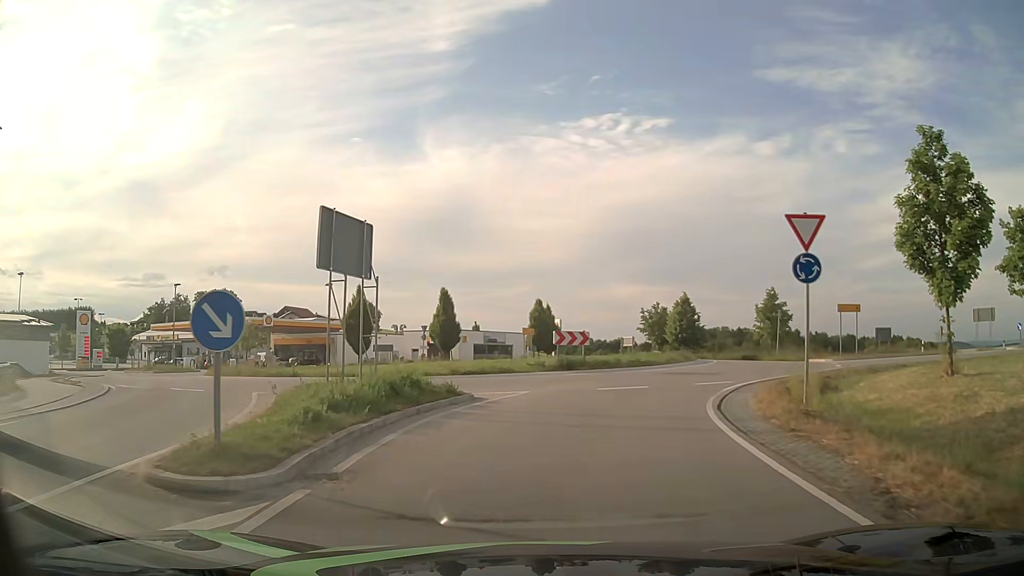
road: tertiary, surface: asphalt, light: Day
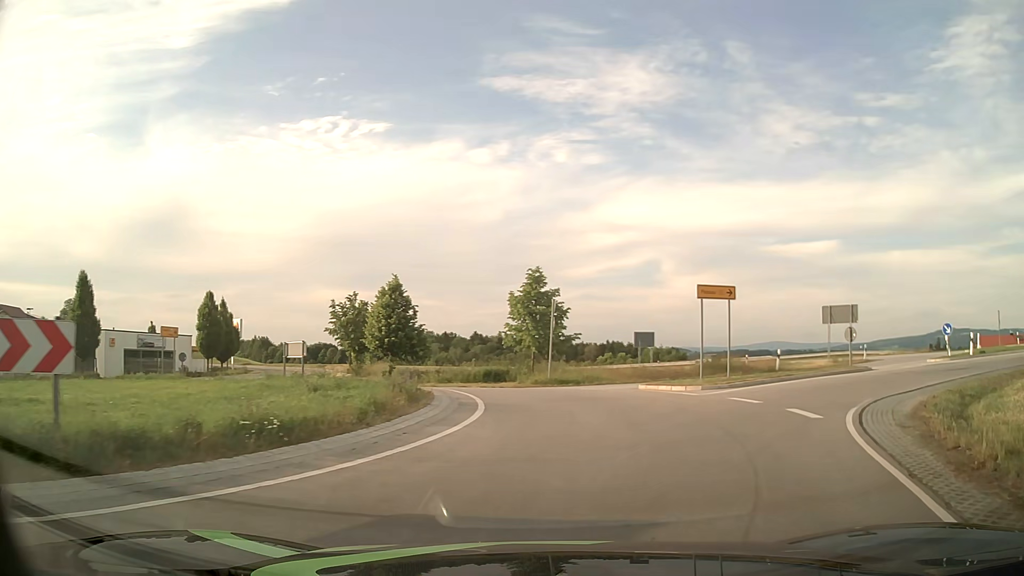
(+3.1, +18.9) m; +25°
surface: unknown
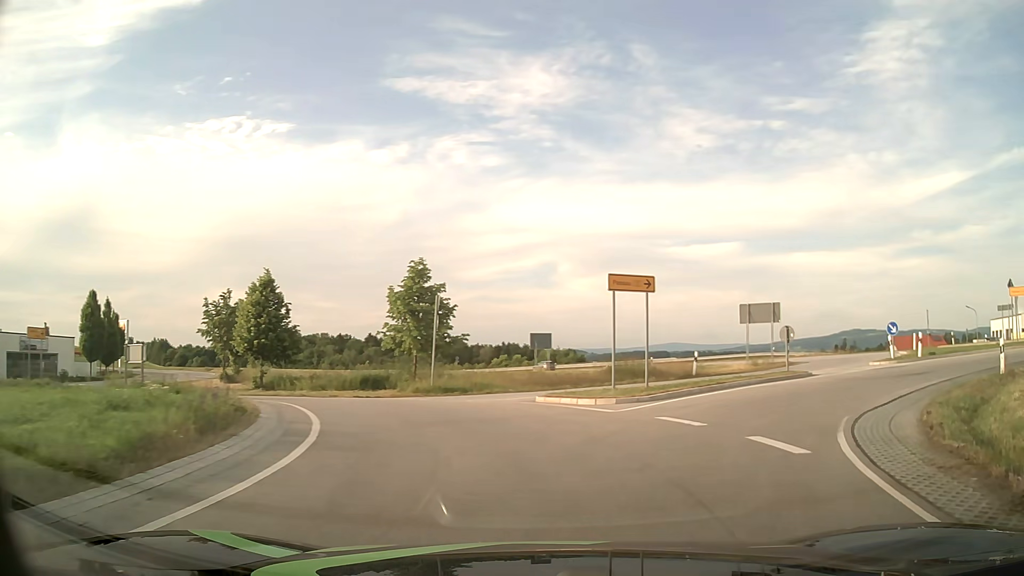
(+0.3, +4.0) m; +9°
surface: asphalt
(+2, +10) (+8, +18) (+17, +22) (+27, +19) (+33, +12) (+37, +3) (+41, -7) (+45, -16) (+48, -25) (+51, -35) m
